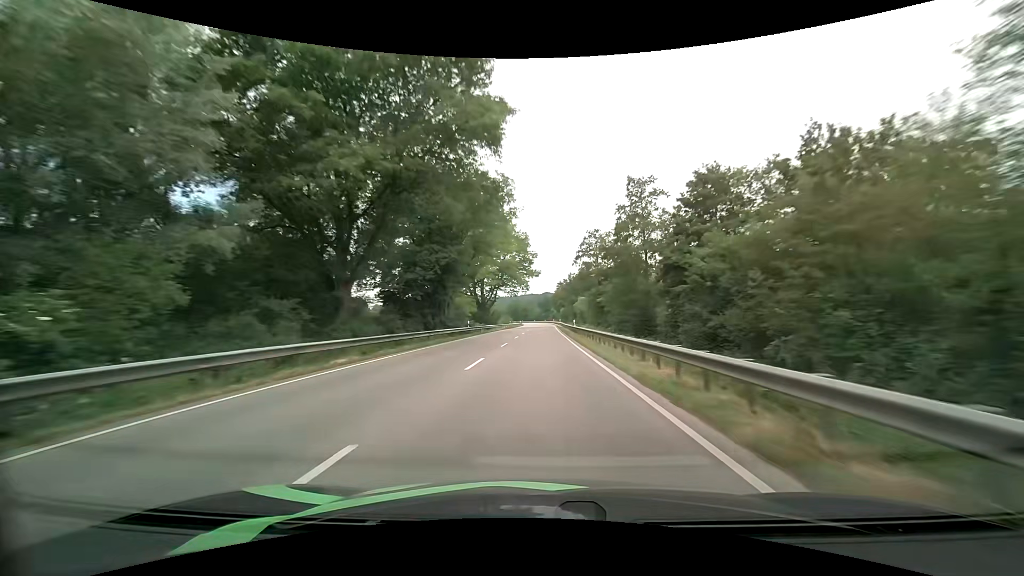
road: primary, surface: asphalt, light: Day
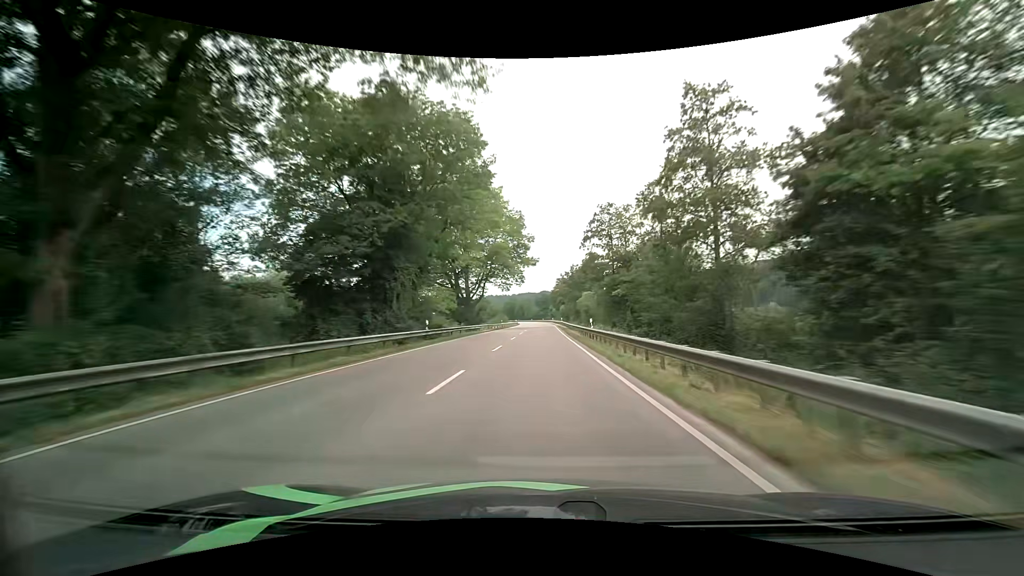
(+0.1, +16.5) m; +1°
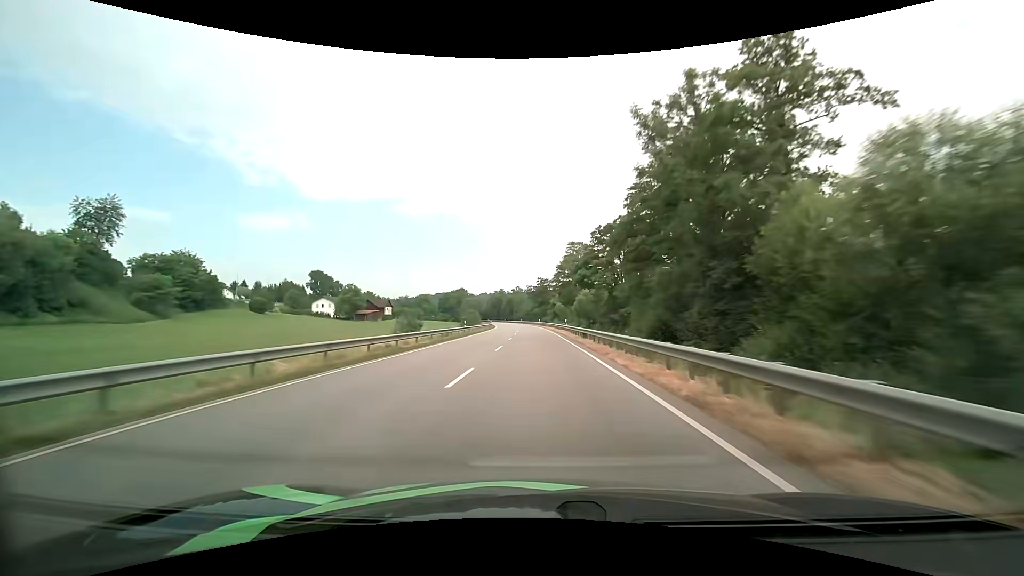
(+0.5, +82.4) m; 0°
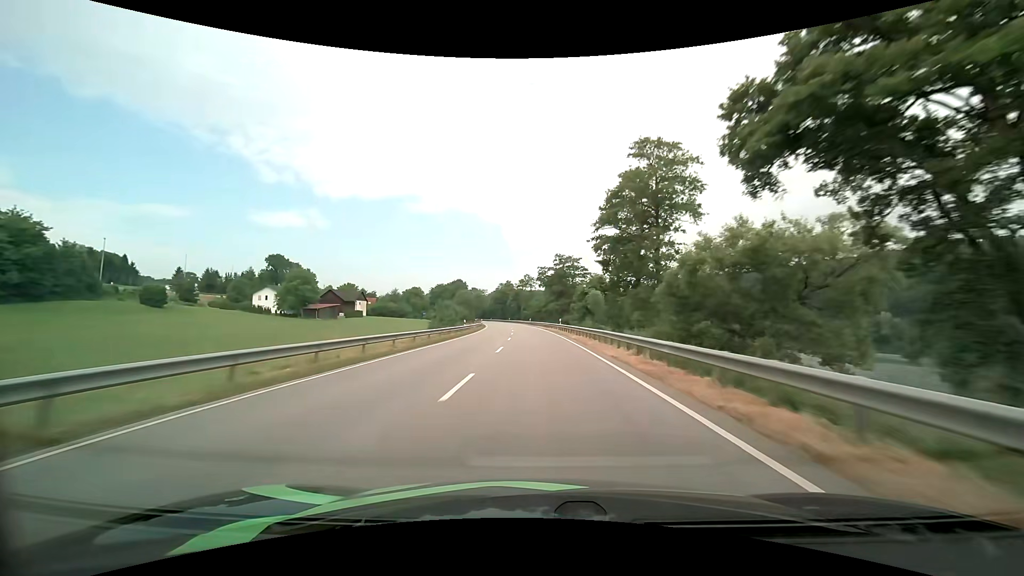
(-0.7, +49.5) m; -1°
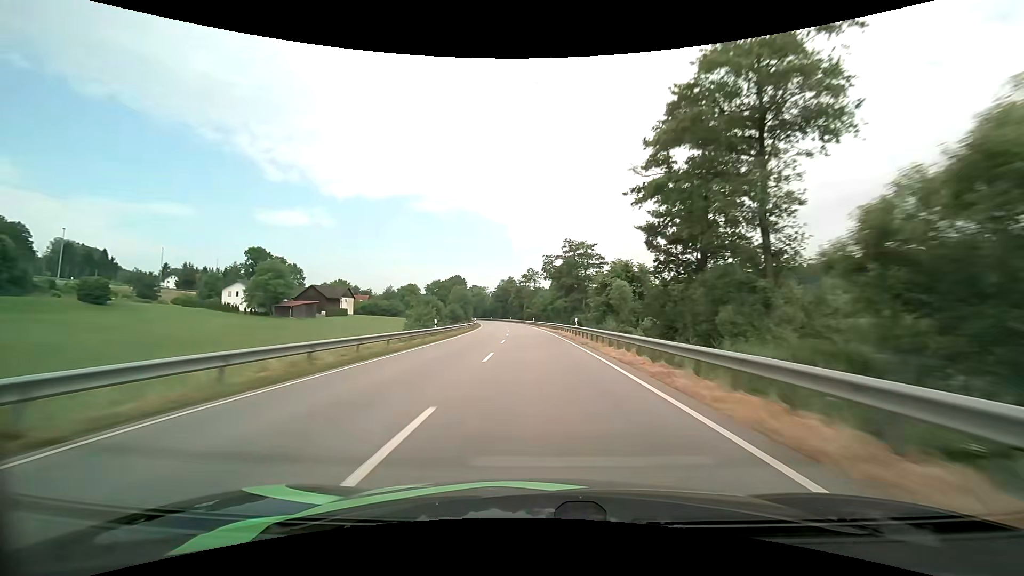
(-0.2, +16.5) m; -1°
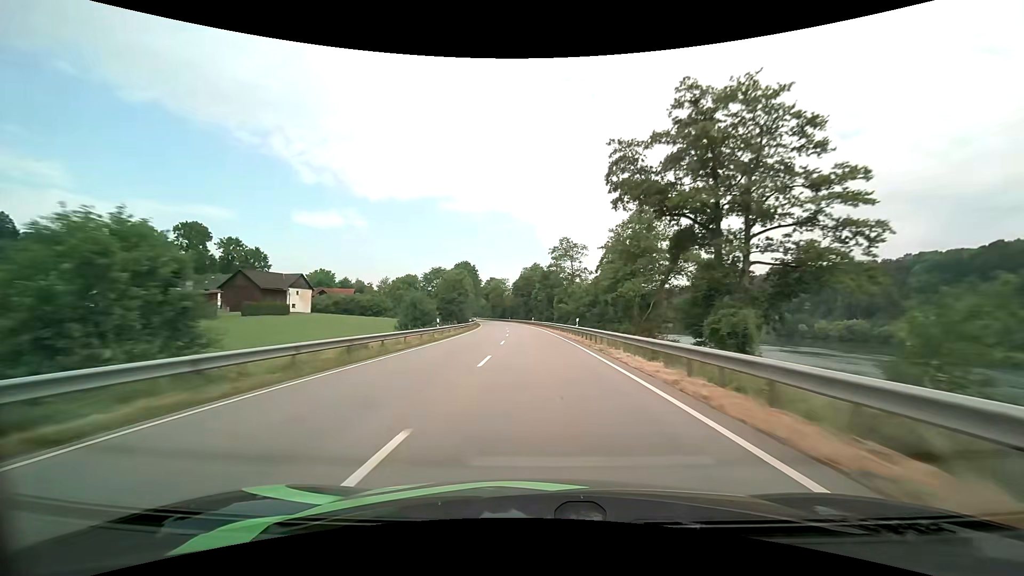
(-1.4, +49.4) m; -3°
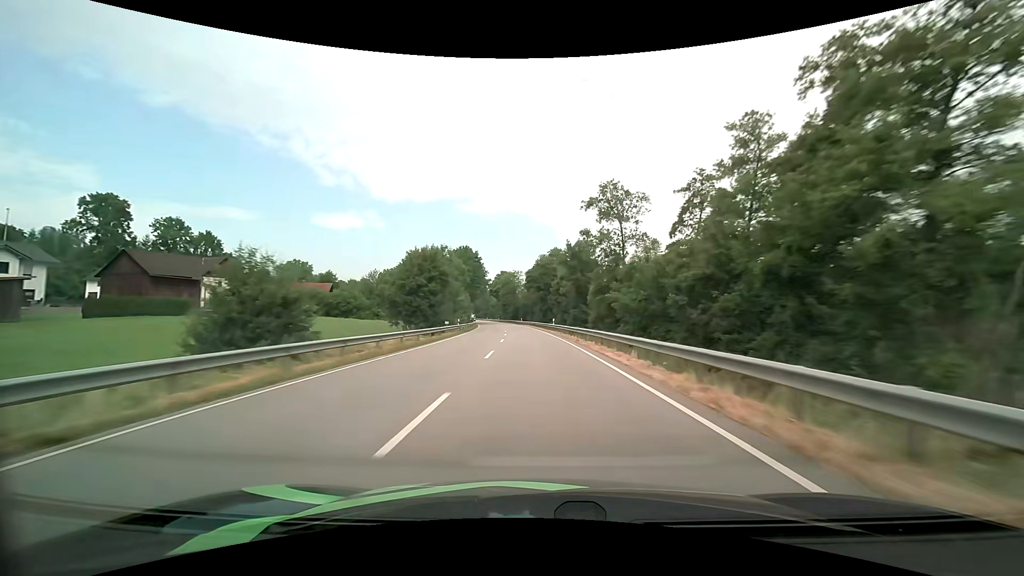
(-0.7, +32.9) m; -2°
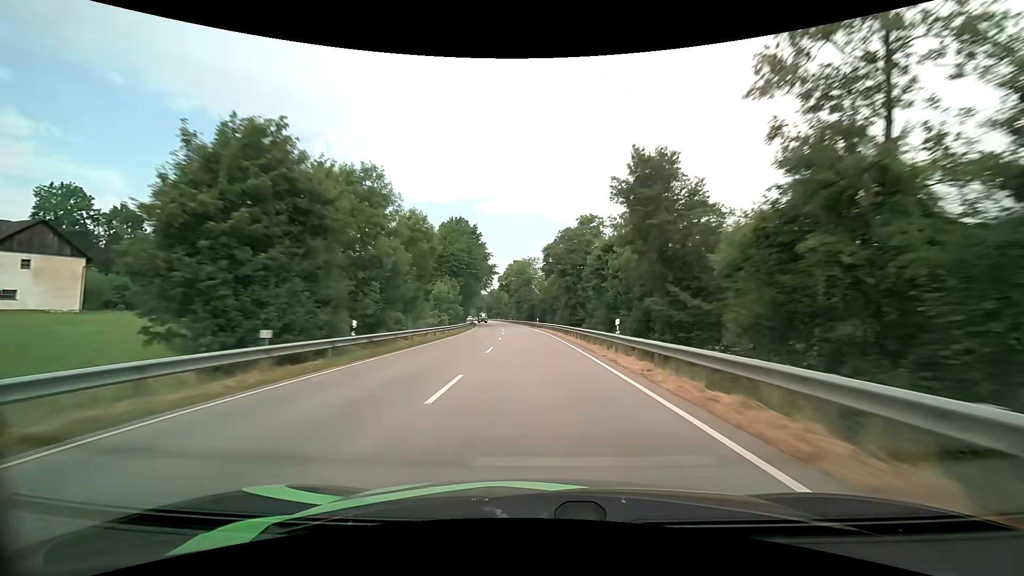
(-0.7, +33.0) m; -3°
(0, +10) (0, +20) (0, +30) (-1, +40) (-1, +50) (-2, +60) (-3, +70) (-4, +80) (-5, +90) (-6, +100) m
